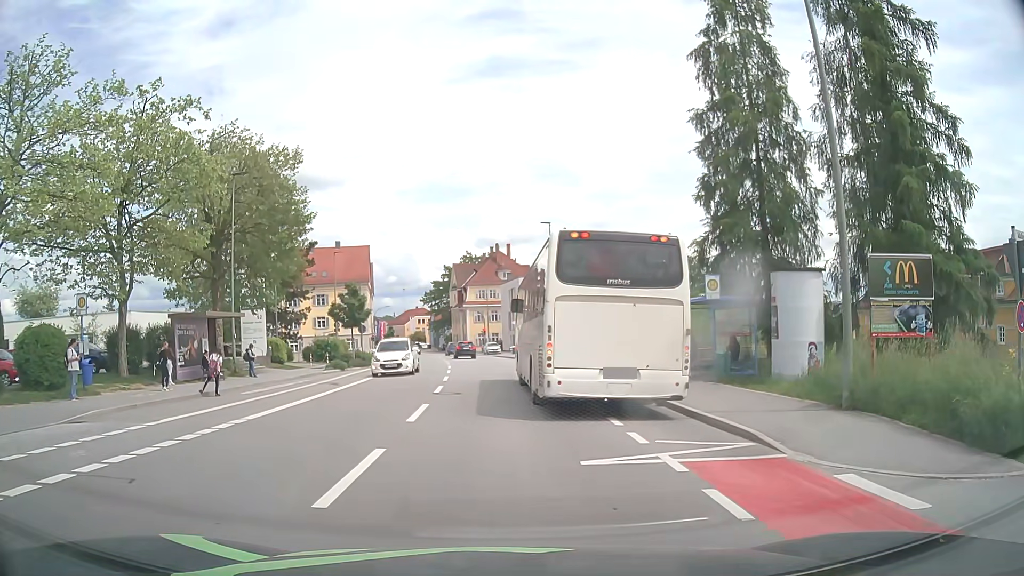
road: tertiary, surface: asphalt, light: Day
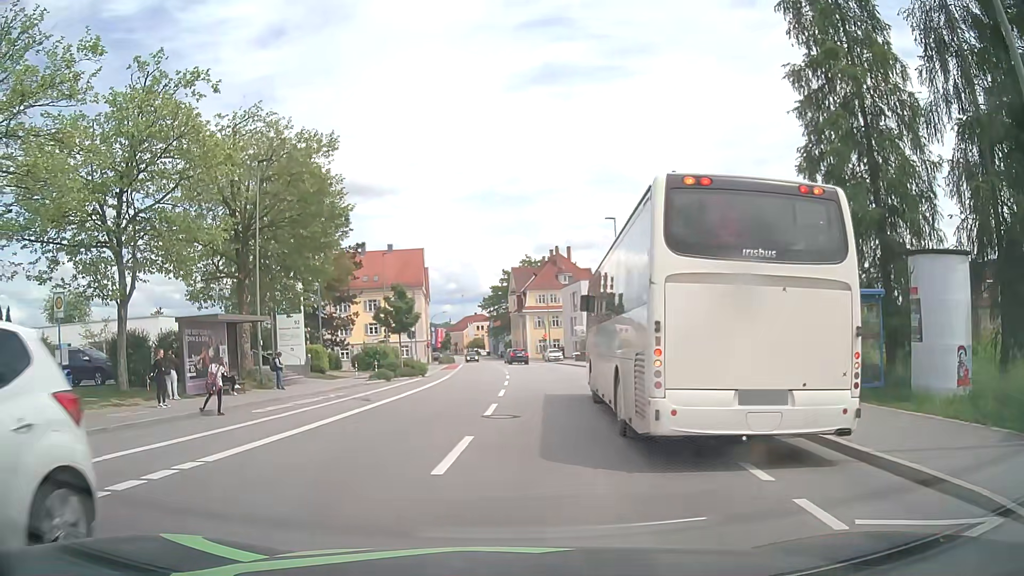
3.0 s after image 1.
(0.0, +4.3) m; -3°
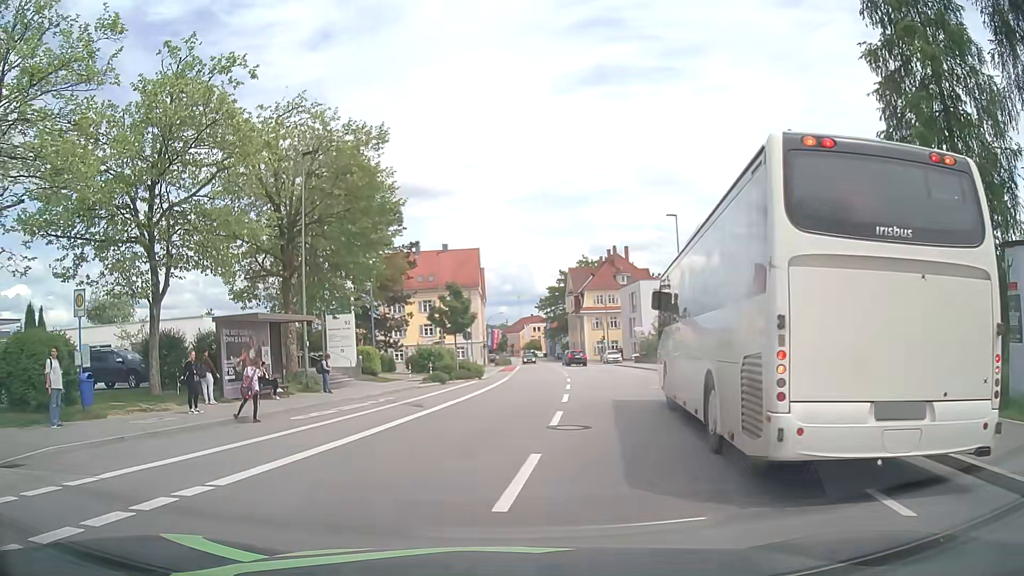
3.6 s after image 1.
(-0.1, +1.7) m; -5°
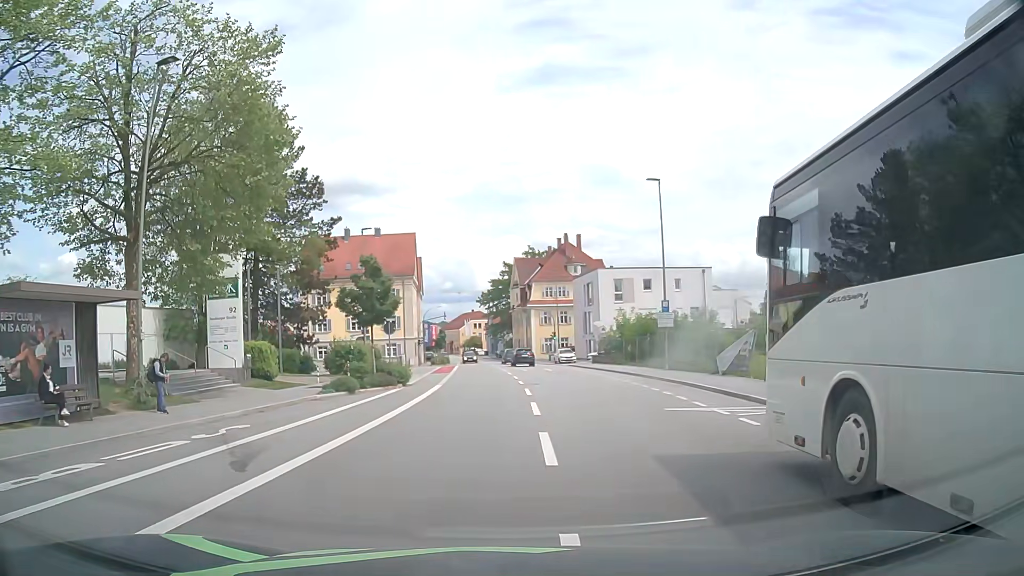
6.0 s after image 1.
(0.0, +10.0) m; +4°
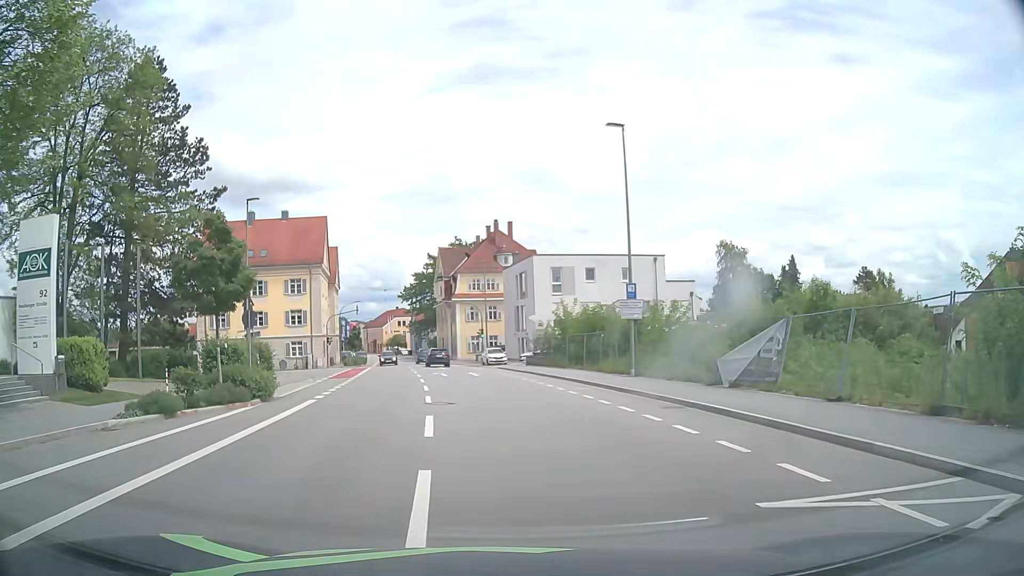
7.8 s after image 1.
(+0.7, +9.4) m; +7°
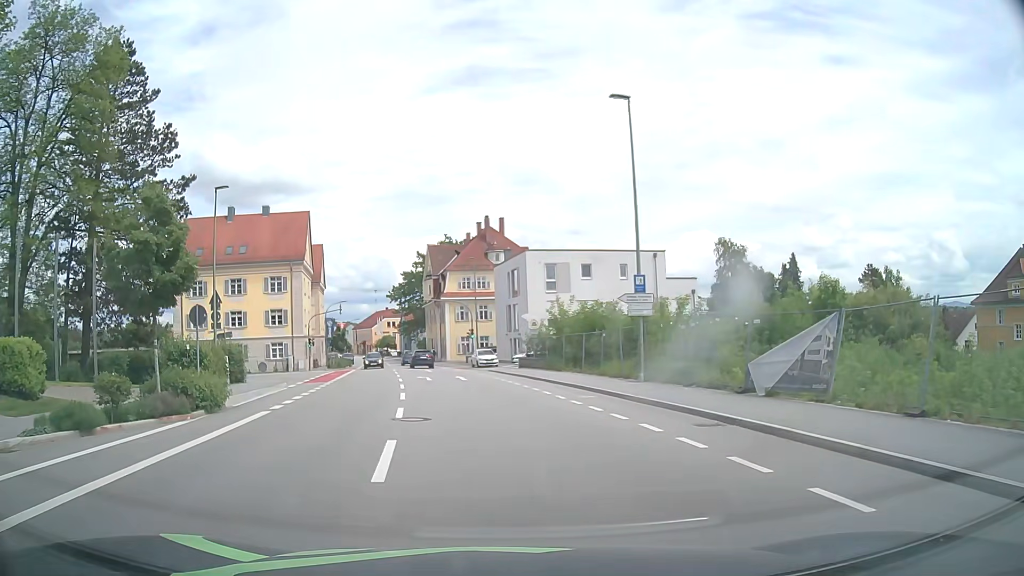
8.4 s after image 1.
(0.0, +3.5) m; +1°
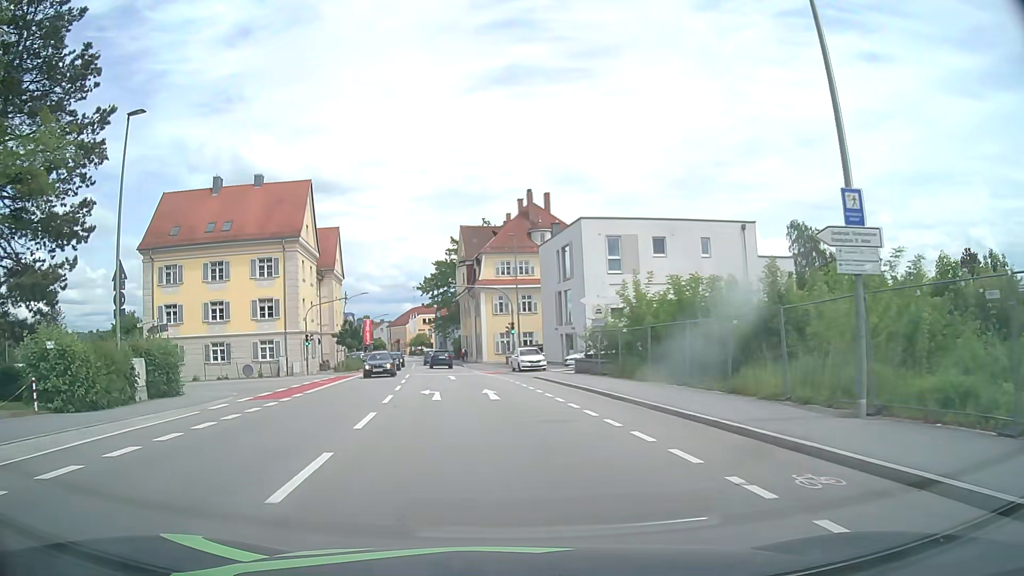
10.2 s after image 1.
(-0.4, +13.3) m; -4°
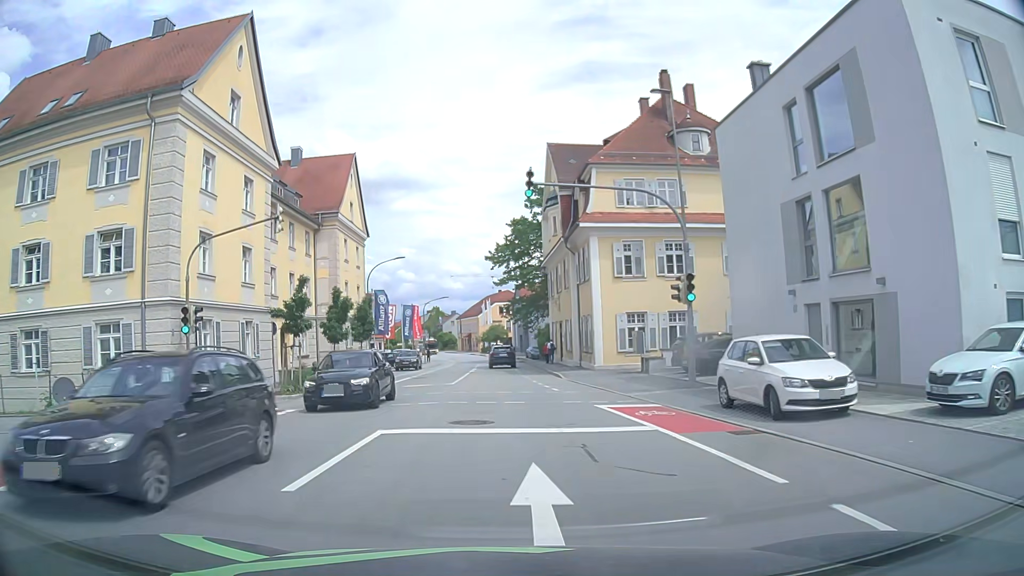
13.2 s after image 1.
(-2.4, +29.8) m; -7°
(0, +10) (0, +20) (0, +30) (-1, +40) (-1, +50) (-1, +60) (-2, +70) (-3, +80) (-4, +90) (-5, +100) m
